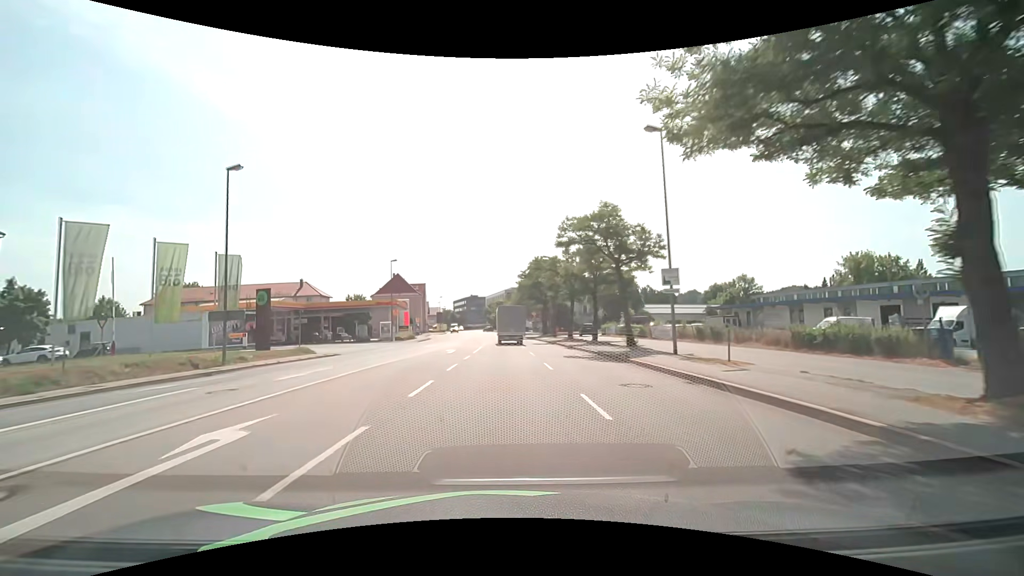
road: primary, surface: asphalt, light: Day
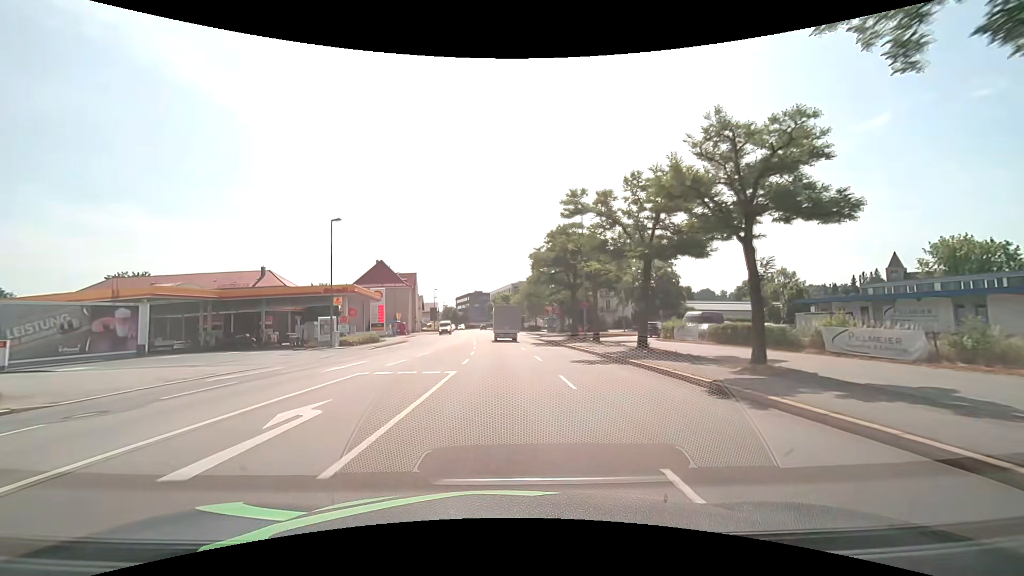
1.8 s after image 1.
(+0.1, +23.6) m; -1°
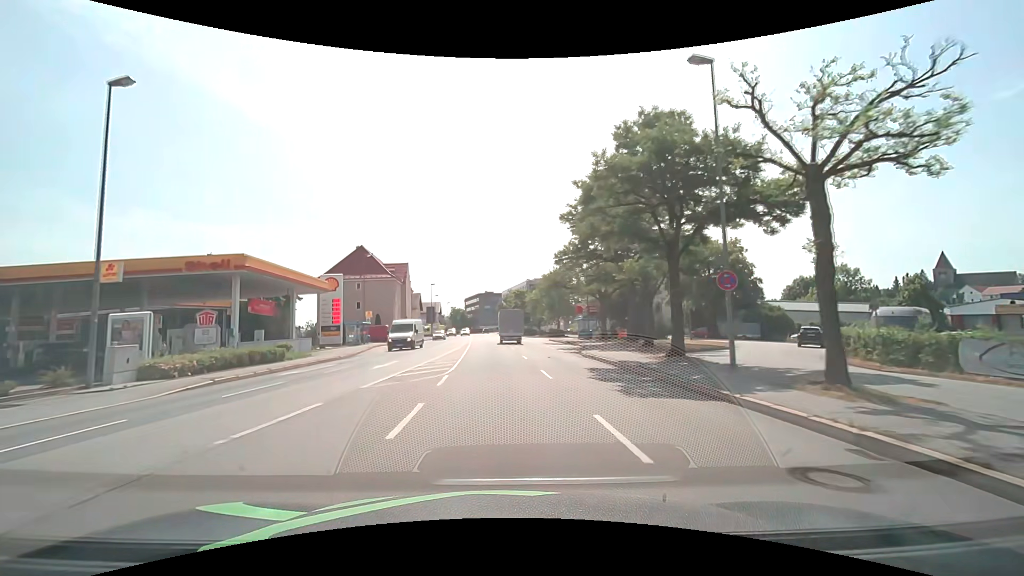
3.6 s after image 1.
(-0.1, +23.7) m; -1°
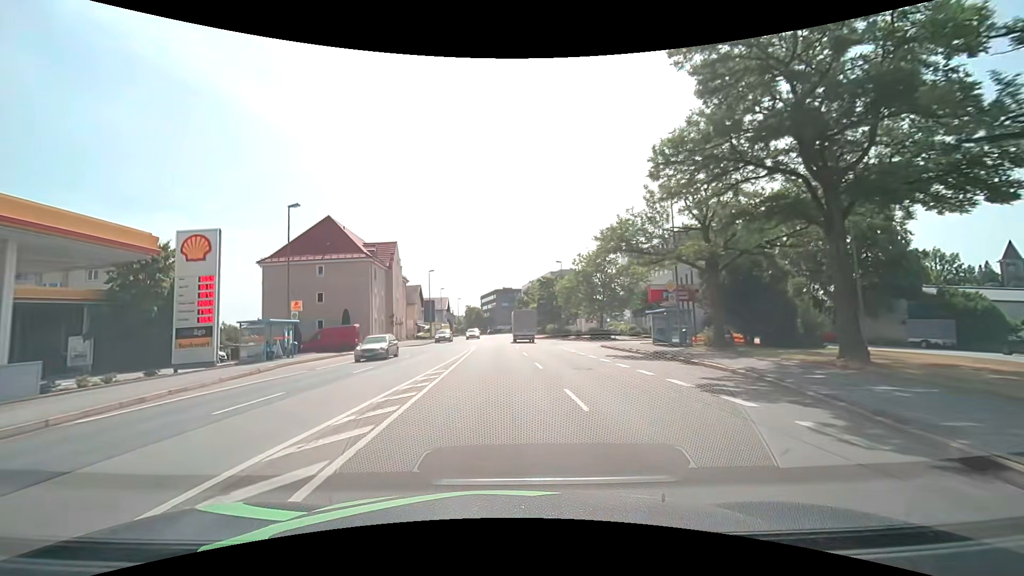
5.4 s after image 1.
(-0.5, +23.8) m; -3°
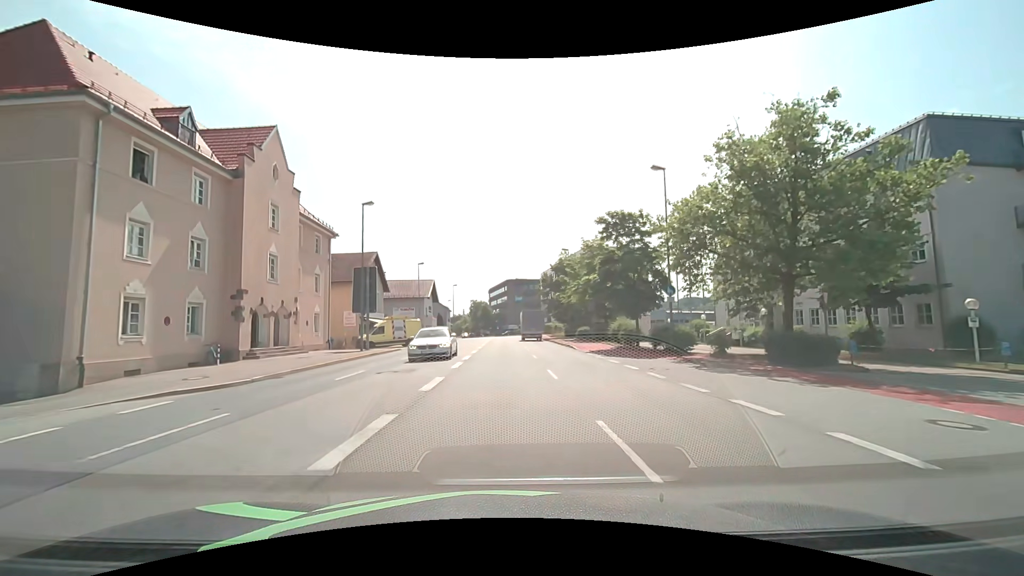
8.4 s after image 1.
(-0.5, +39.7) m; -1°
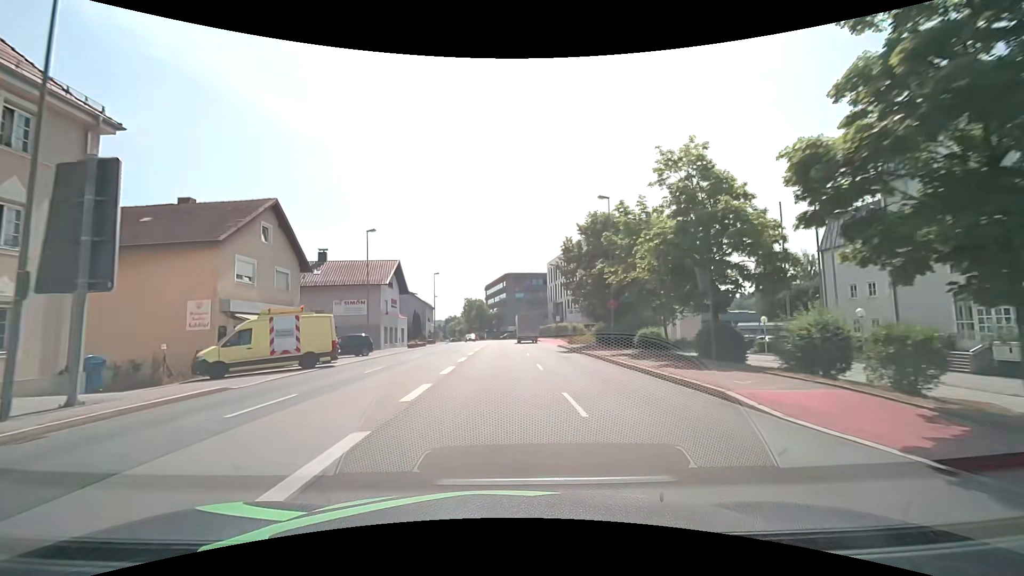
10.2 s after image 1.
(0.0, +23.7) m; 0°
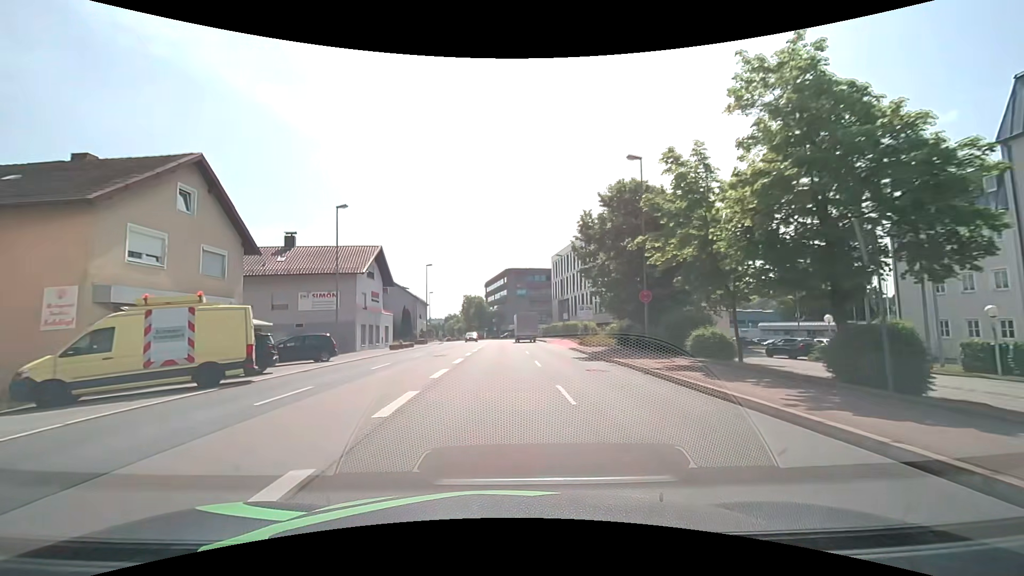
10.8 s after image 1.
(-0.1, +7.9) m; -1°
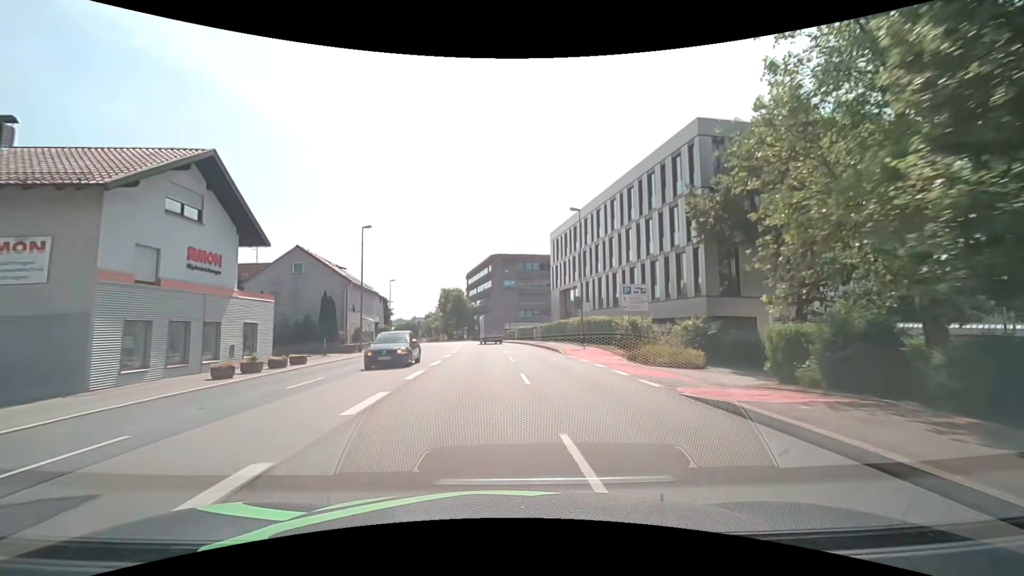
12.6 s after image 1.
(+0.3, +23.6) m; +2°
(0, +10) (0, +20) (0, +30) (0, +40) (0, +50) (-2, +60) (-3, +70) (-5, +80) (-7, +89) (-10, +99) m
